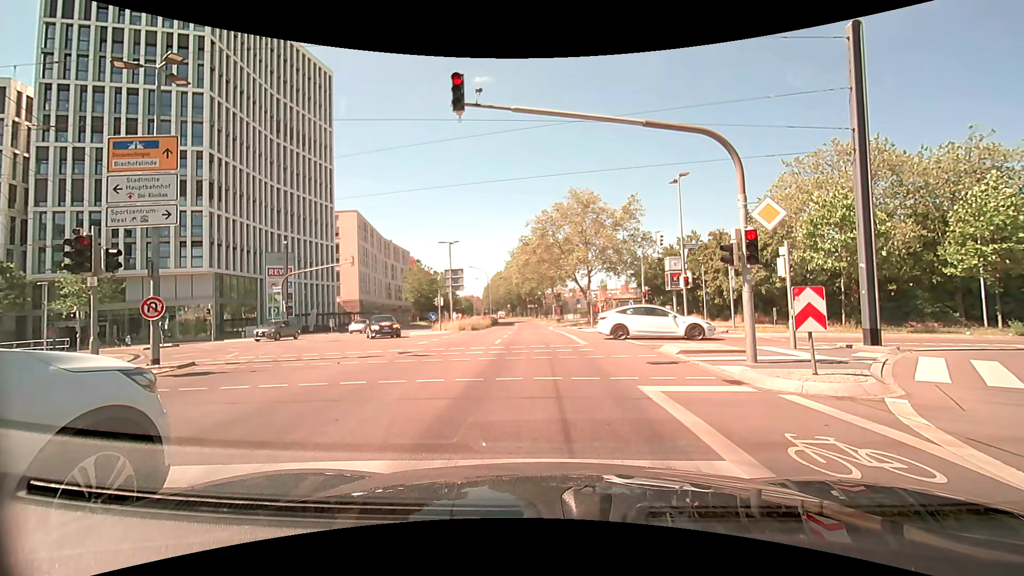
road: residential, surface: asphalt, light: Day
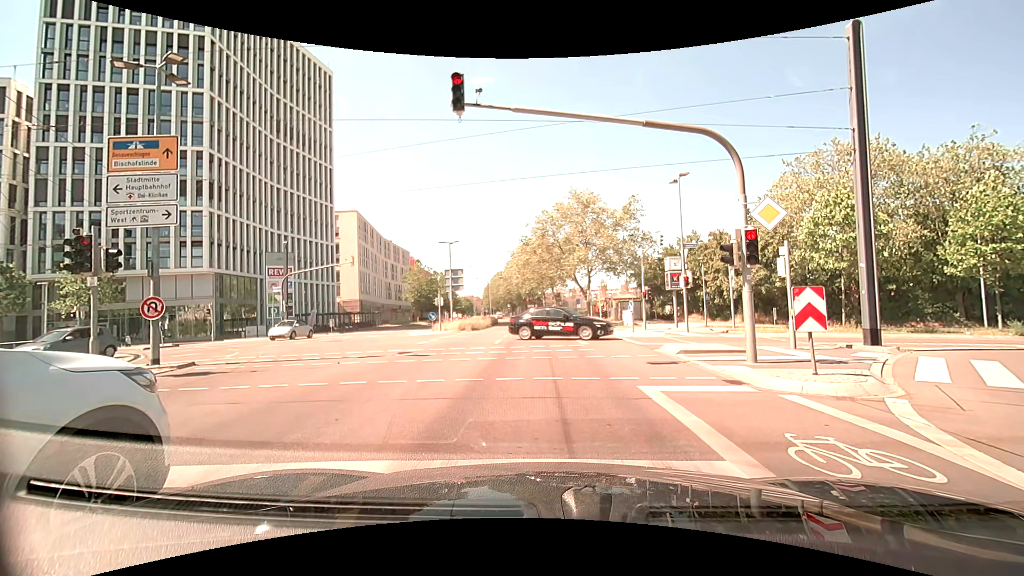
(0.0, 0.0) m; 0°
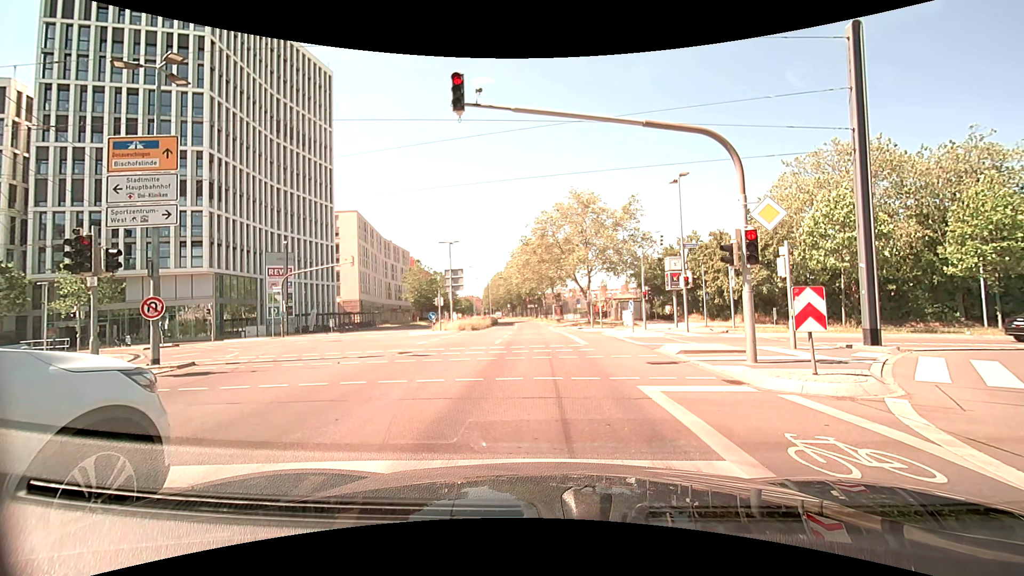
(0.0, 0.0) m; 0°
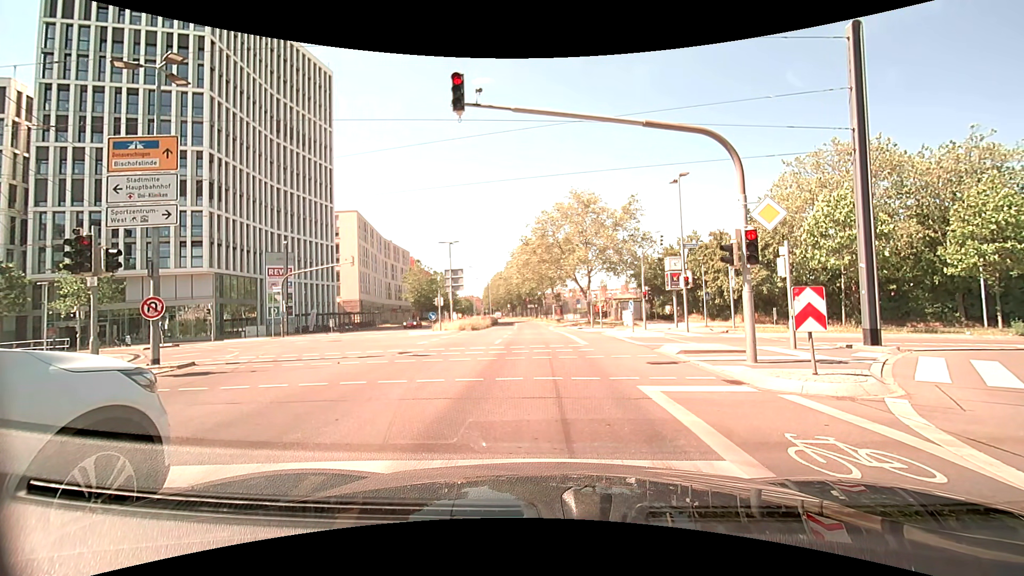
(0.0, 0.0) m; 0°
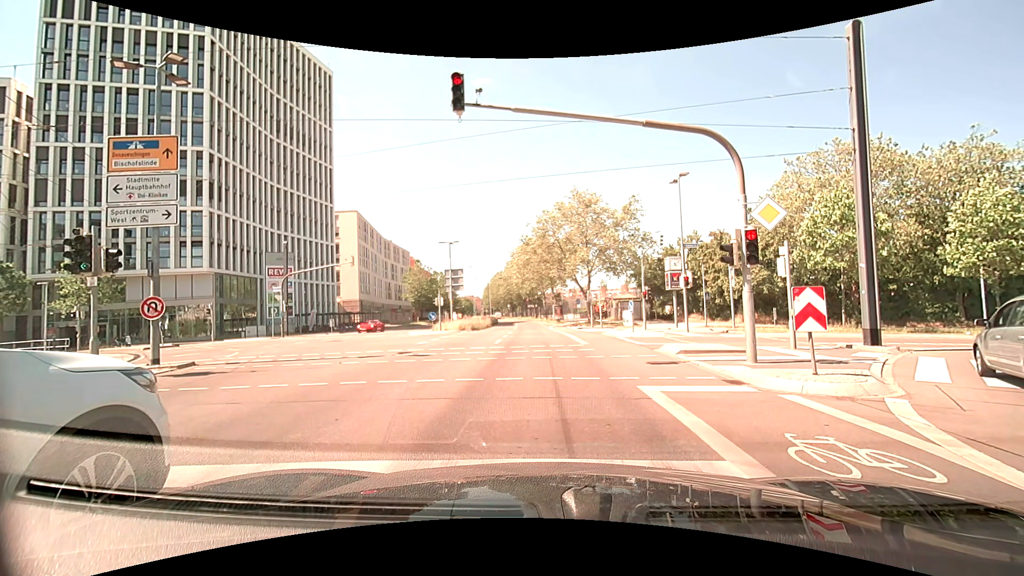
(0.0, 0.0) m; 0°
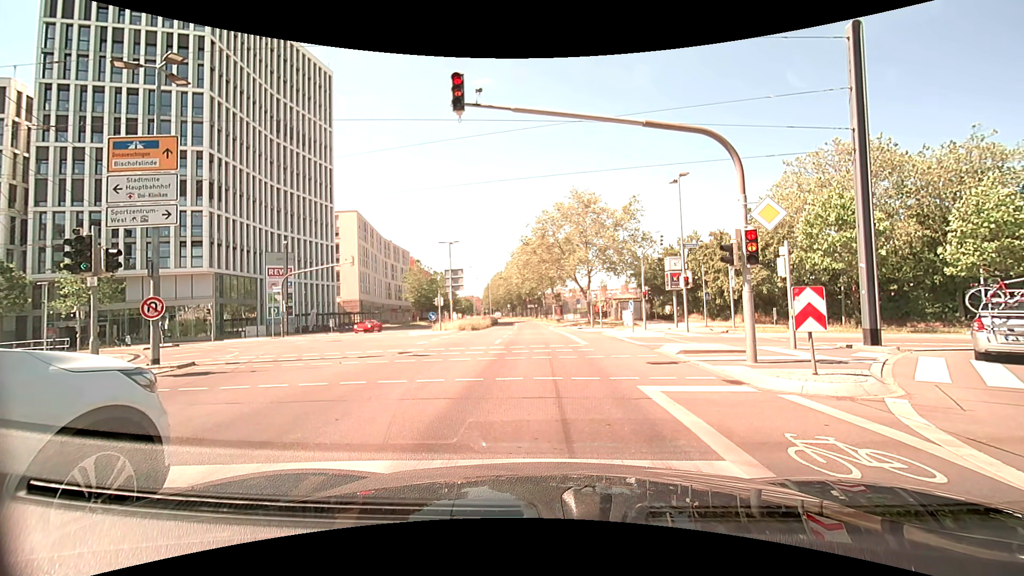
(0.0, 0.0) m; 0°
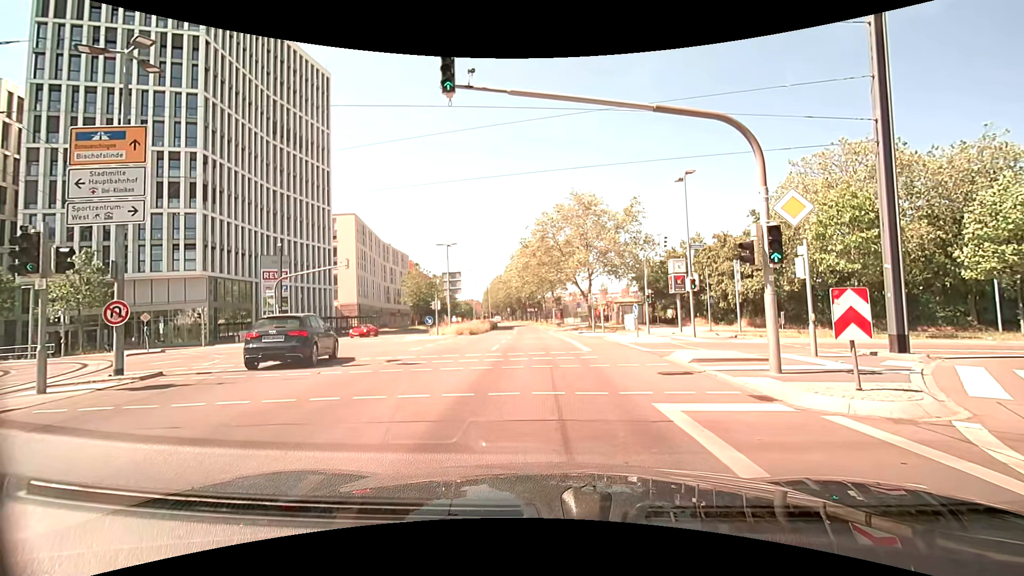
(0.0, +1.2) m; -1°
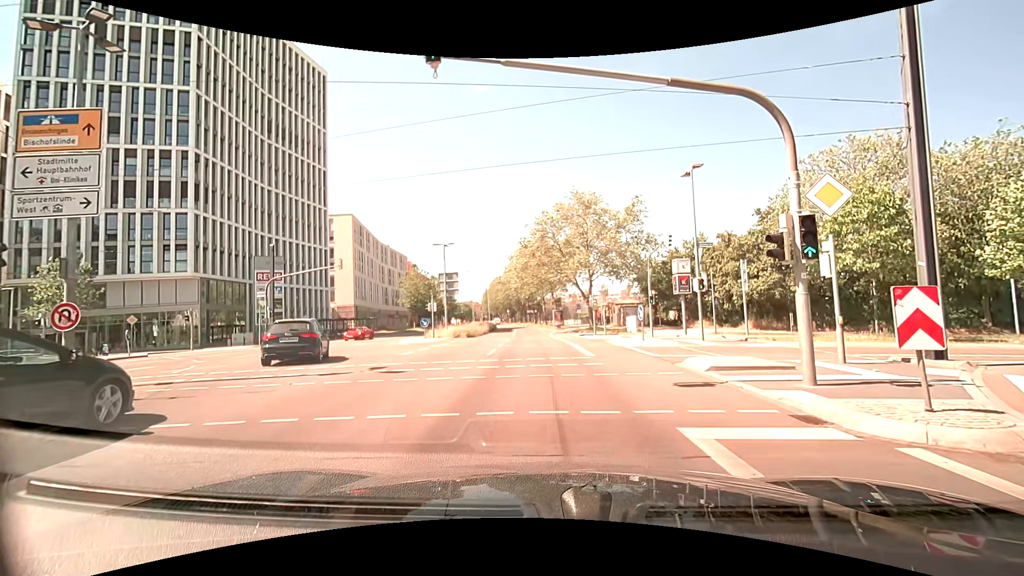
(0.0, +1.4) m; -2°
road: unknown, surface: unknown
(0, +10) (0, +20) (0, +30) (0, +40) (0, +50) (-1, +60) (-1, +70) (-2, +80) (-2, +90) (-3, +100) m
